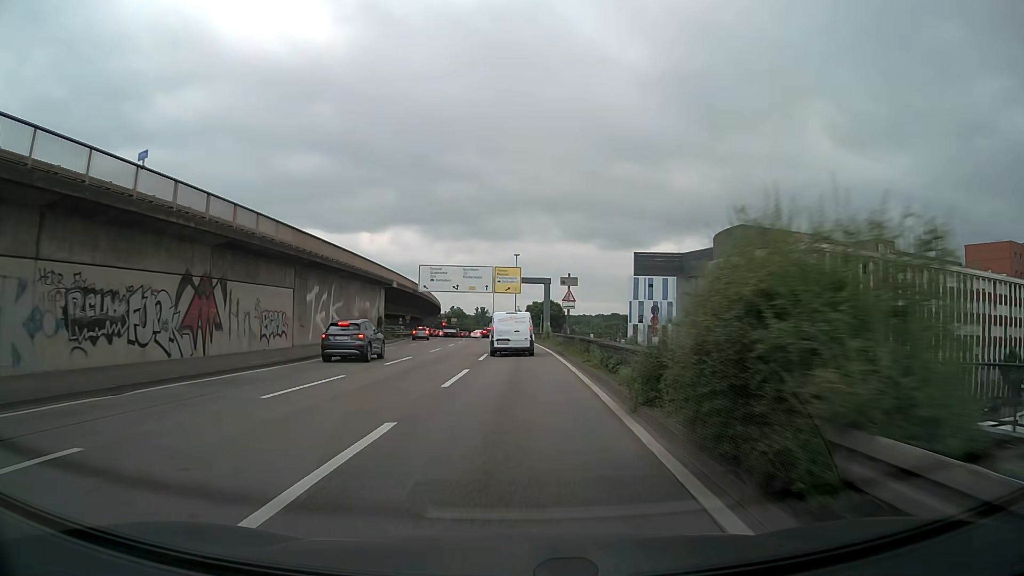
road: motorway_link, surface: asphalt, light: Day
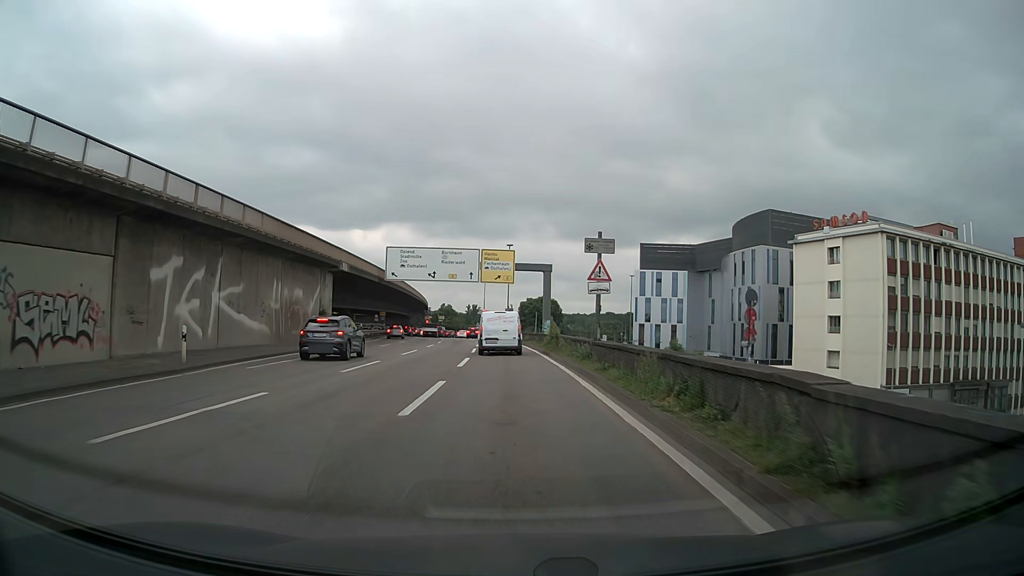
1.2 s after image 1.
(+0.1, +17.0) m; +1°
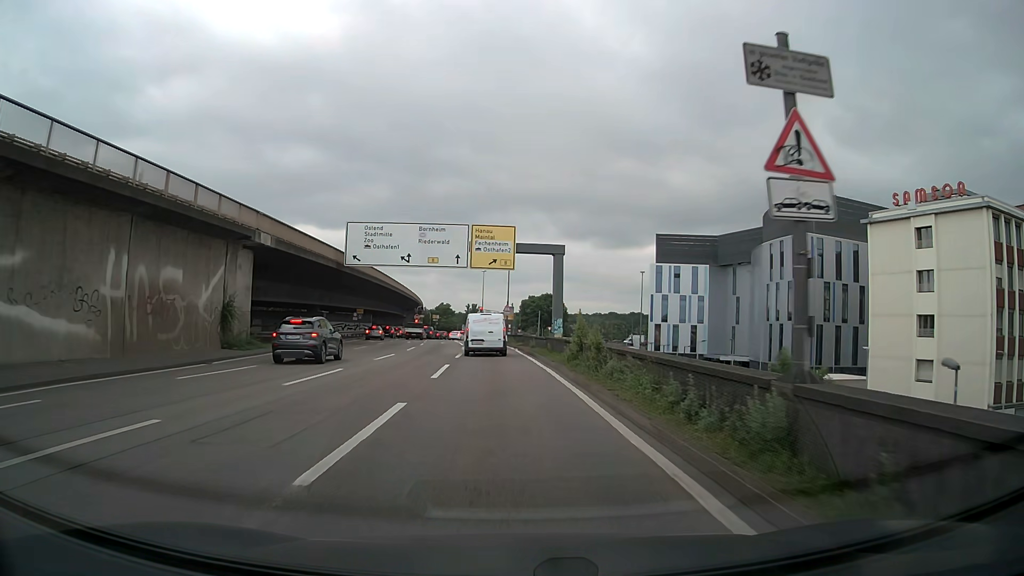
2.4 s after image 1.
(0.0, +16.1) m; 0°
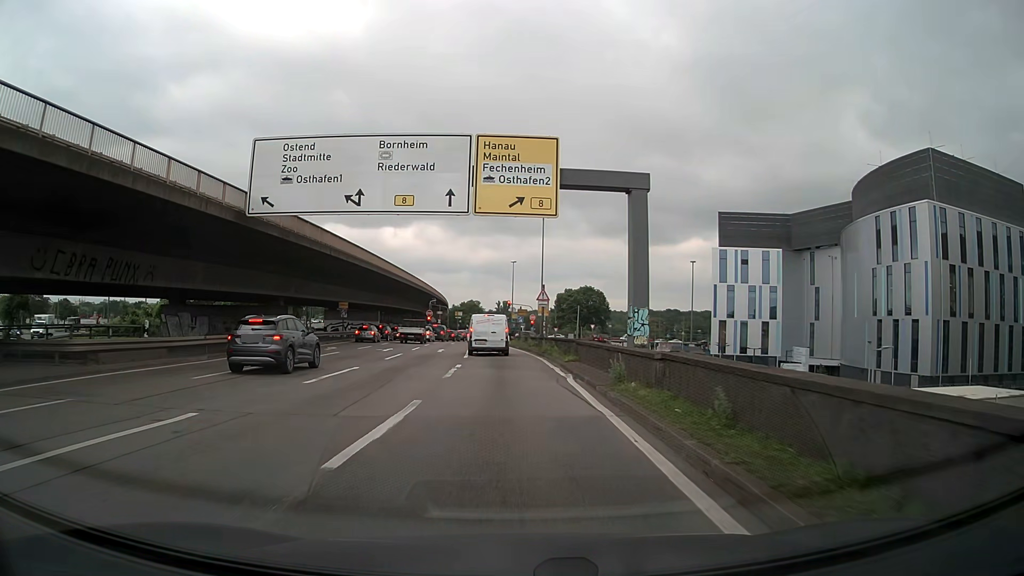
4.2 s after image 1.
(-0.4, +23.3) m; -3°
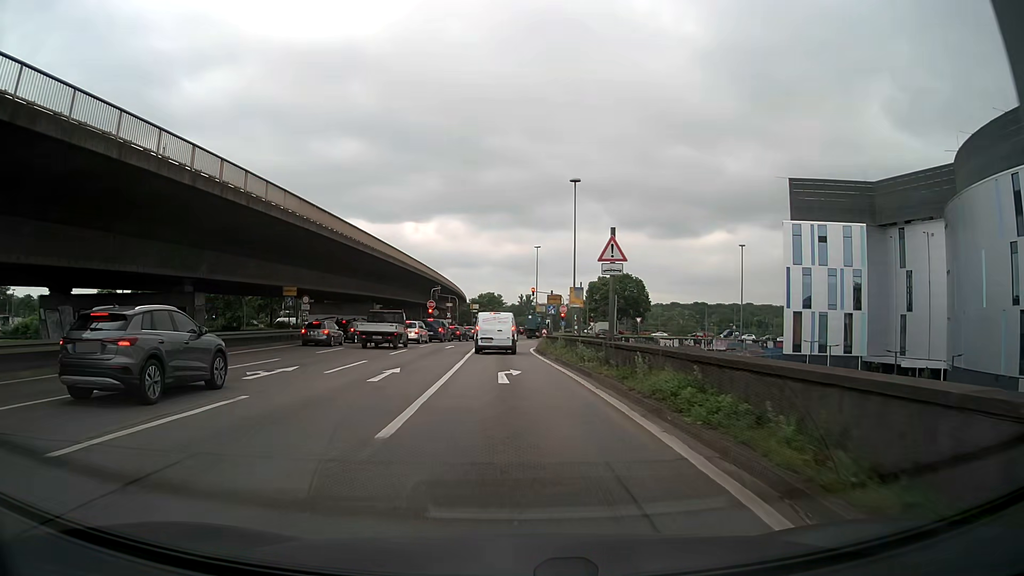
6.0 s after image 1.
(-0.4, +22.0) m; -2°
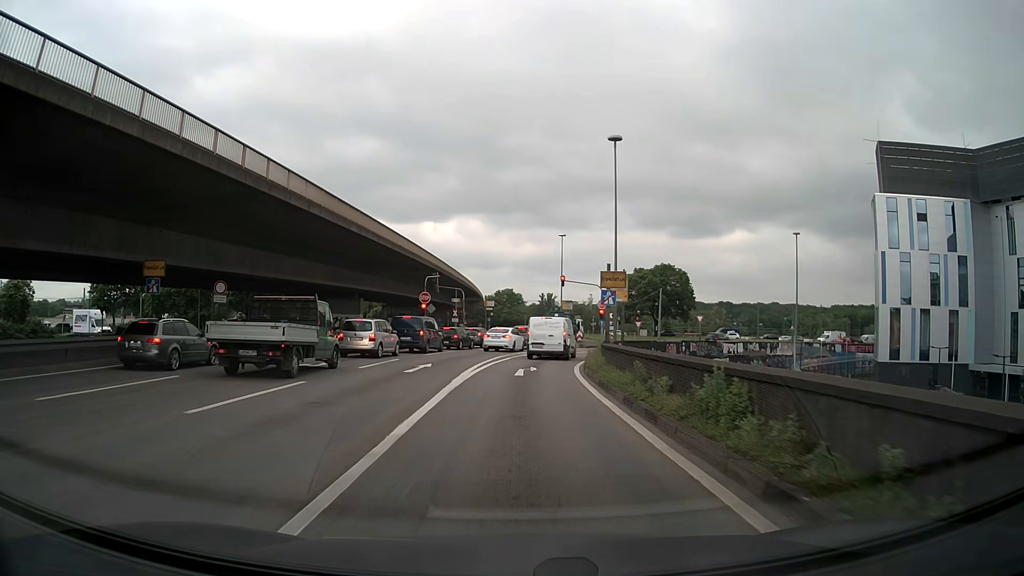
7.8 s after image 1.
(-0.1, +20.4) m; -1°
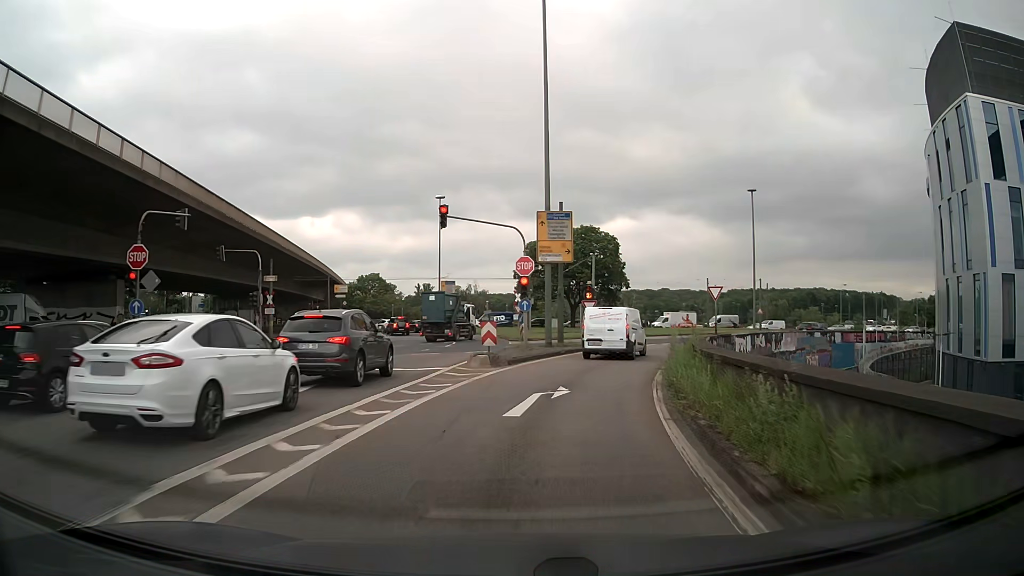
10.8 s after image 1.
(+1.8, +32.8) m; +10°
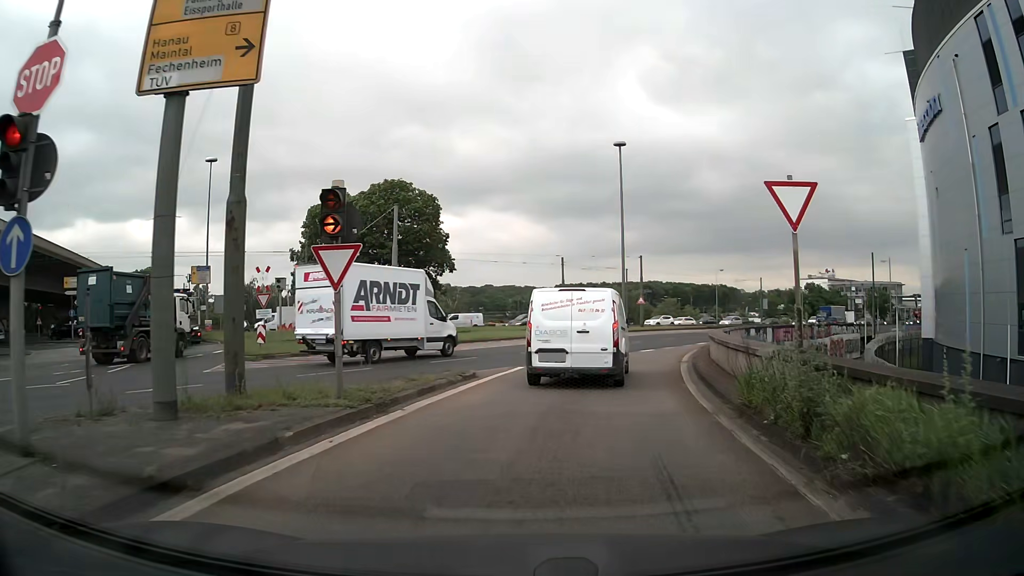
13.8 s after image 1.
(+3.4, +24.5) m; +15°
